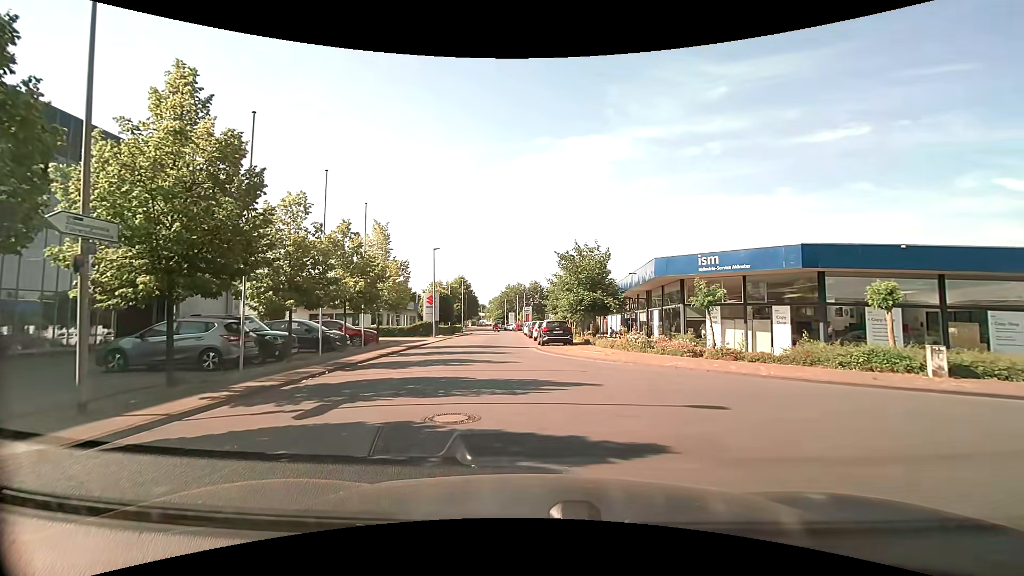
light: Day
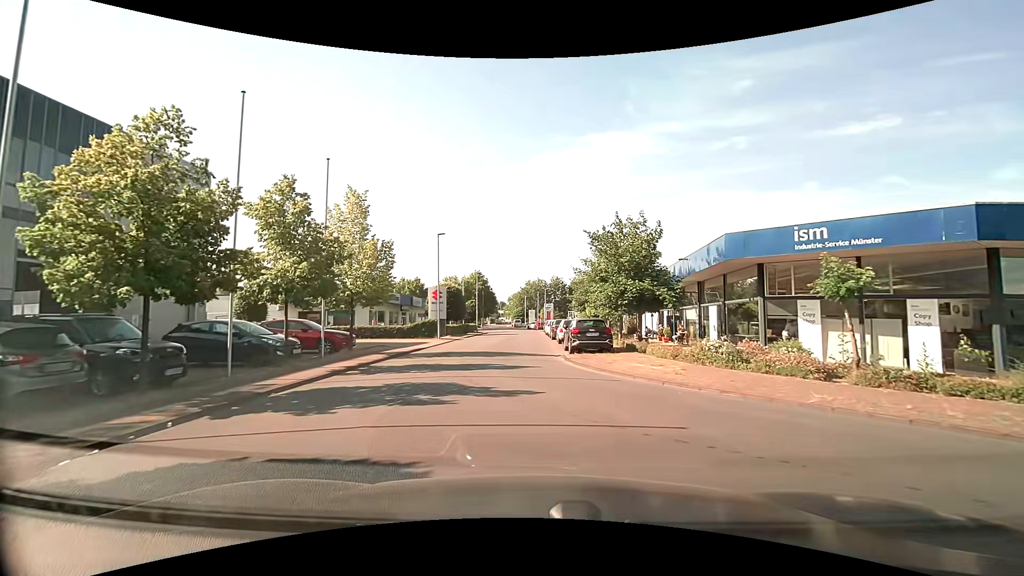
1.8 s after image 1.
(-0.1, +7.3) m; -3°
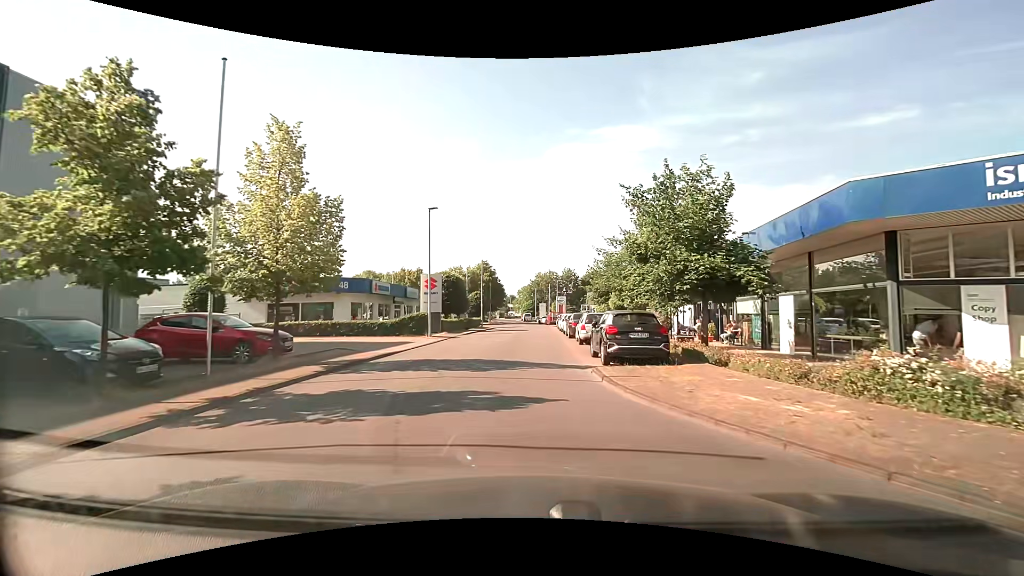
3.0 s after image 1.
(-0.1, +7.0) m; -1°
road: unclassified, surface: asphalt
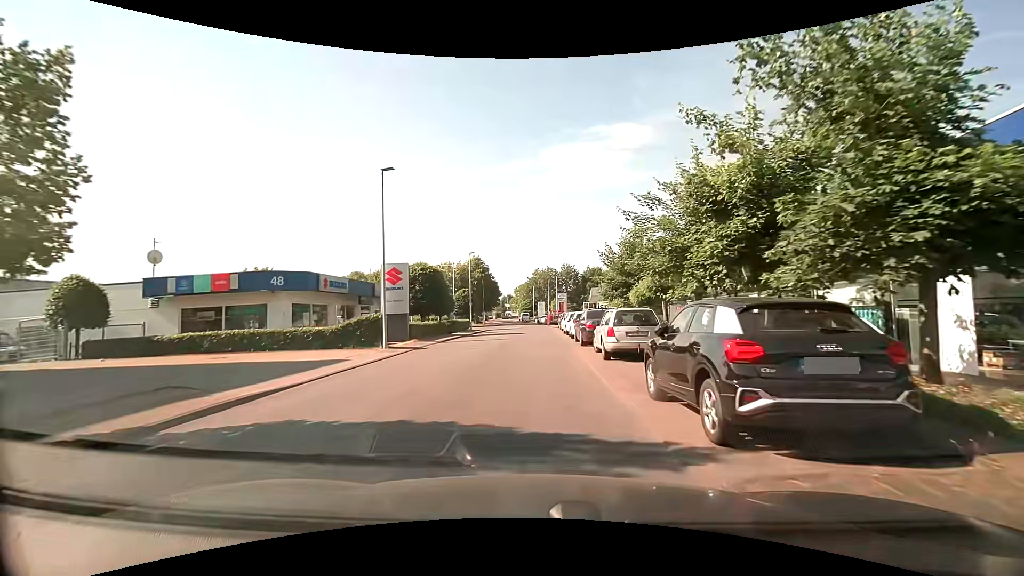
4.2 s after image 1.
(0.0, +8.7) m; 0°
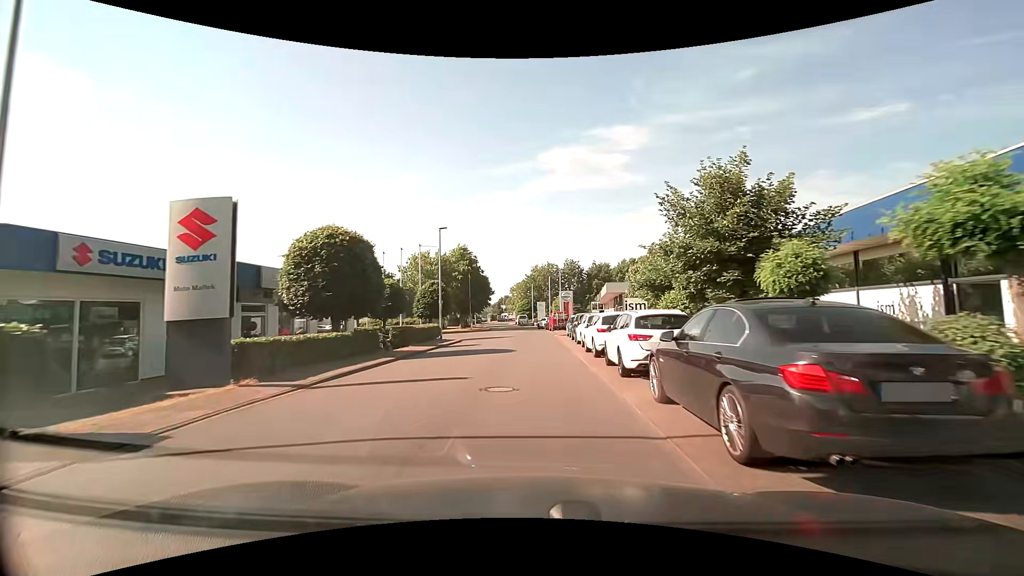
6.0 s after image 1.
(0.0, +15.7) m; 0°
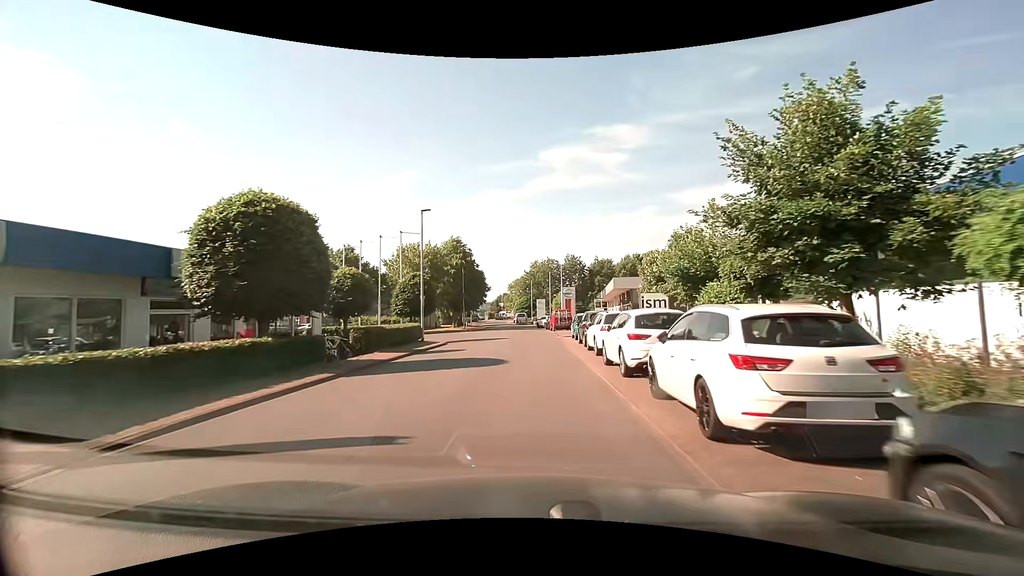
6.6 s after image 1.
(0.0, +5.4) m; 0°
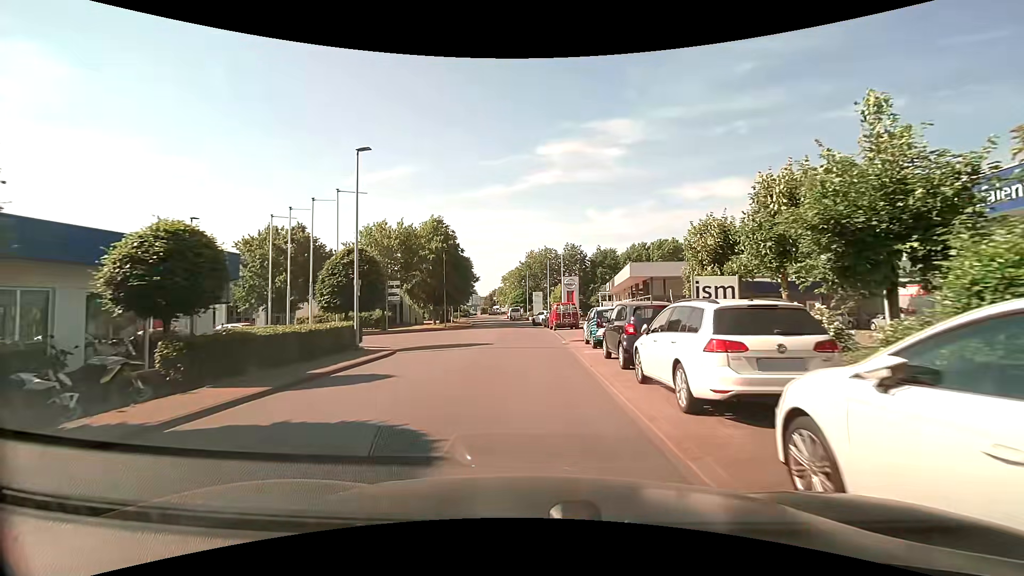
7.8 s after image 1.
(+0.1, +10.1) m; +1°
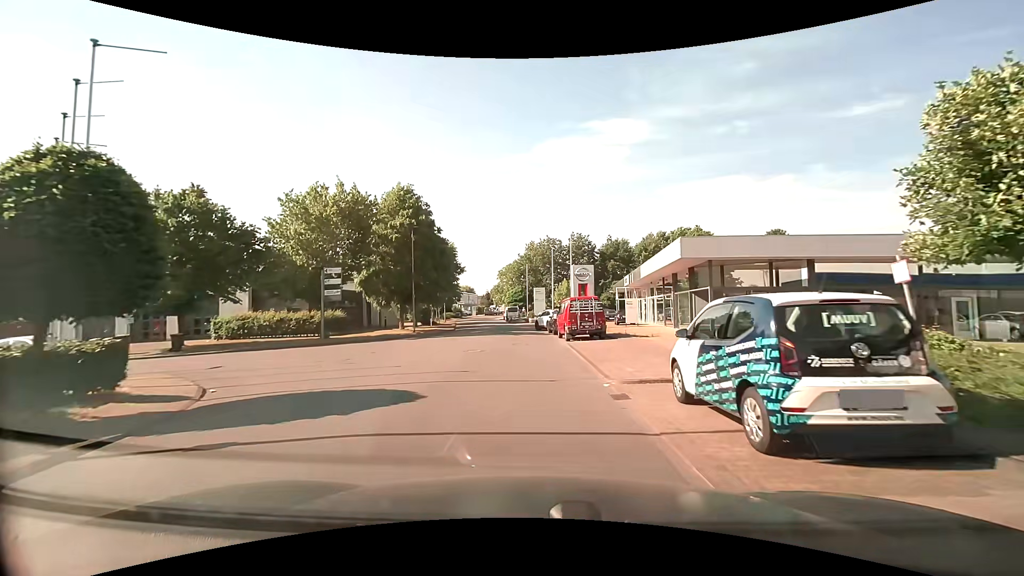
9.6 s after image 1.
(0.0, +13.1) m; 0°
